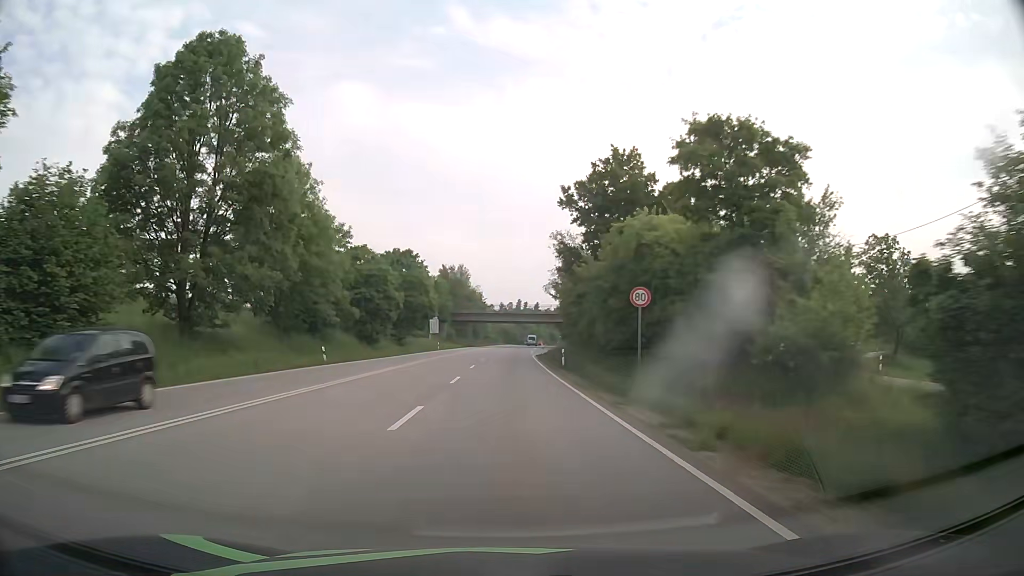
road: primary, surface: asphalt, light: Day
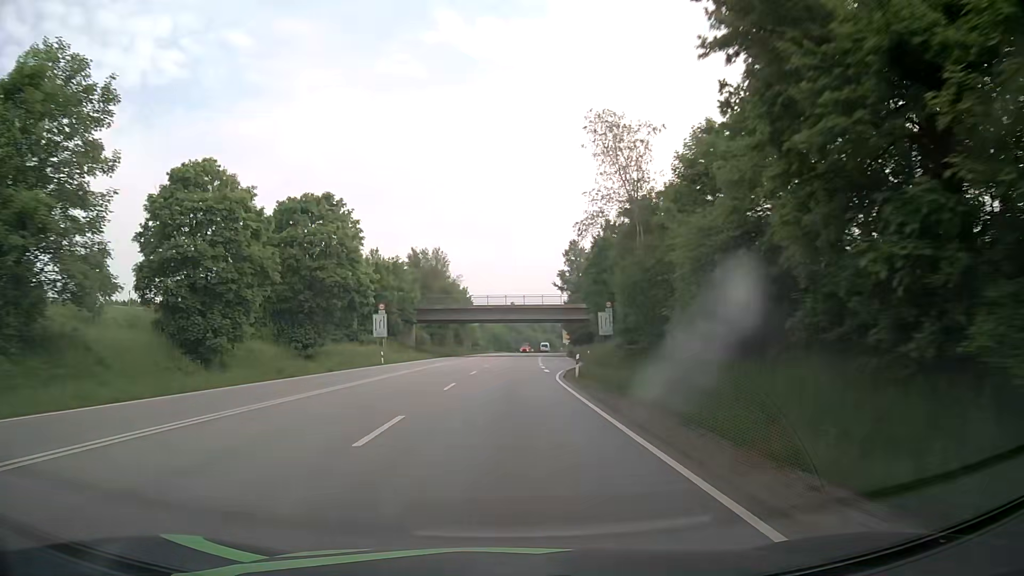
(+0.2, +37.4) m; +1°
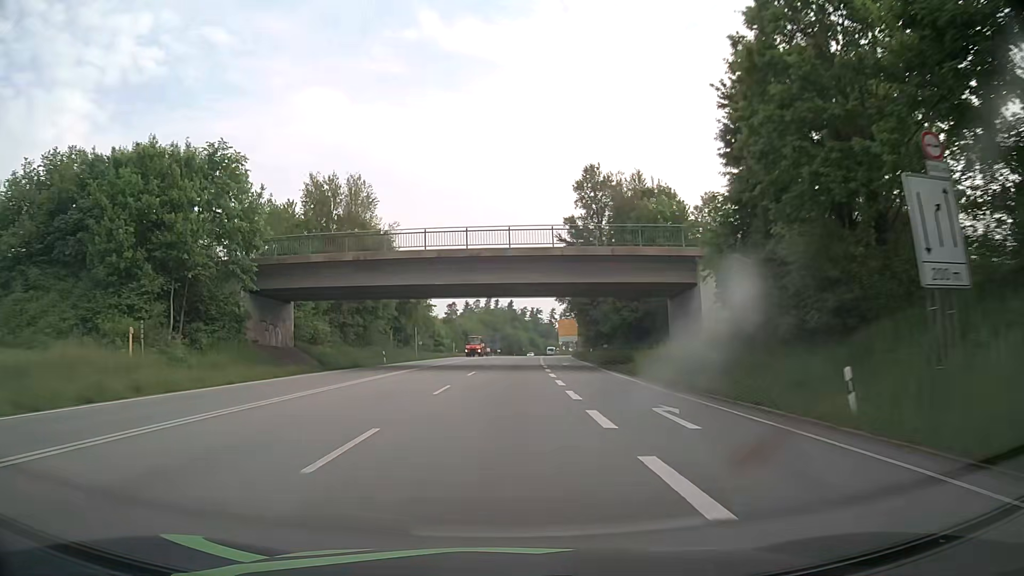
(+0.7, +49.9) m; +2°
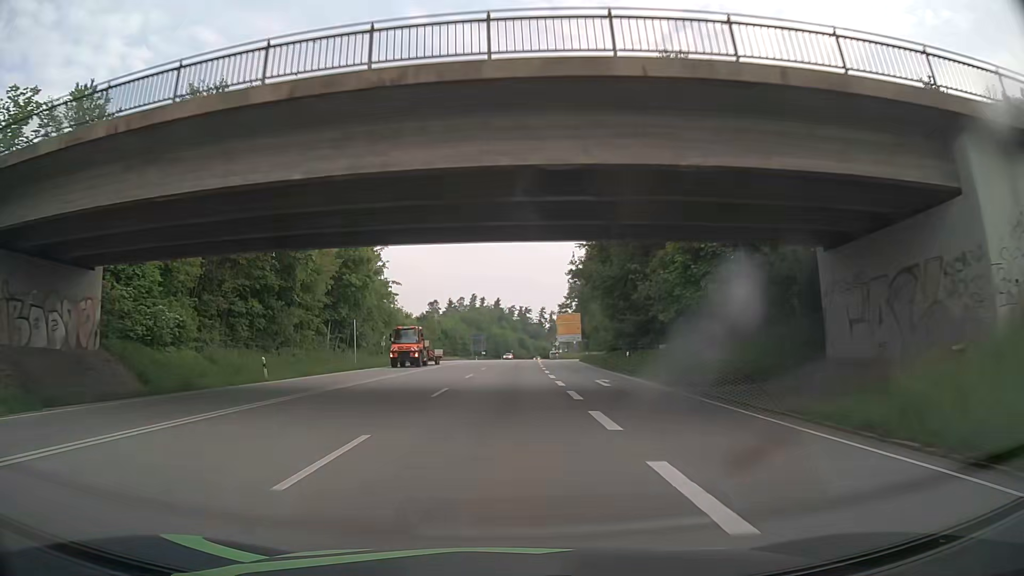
(+0.1, +25.0) m; +1°
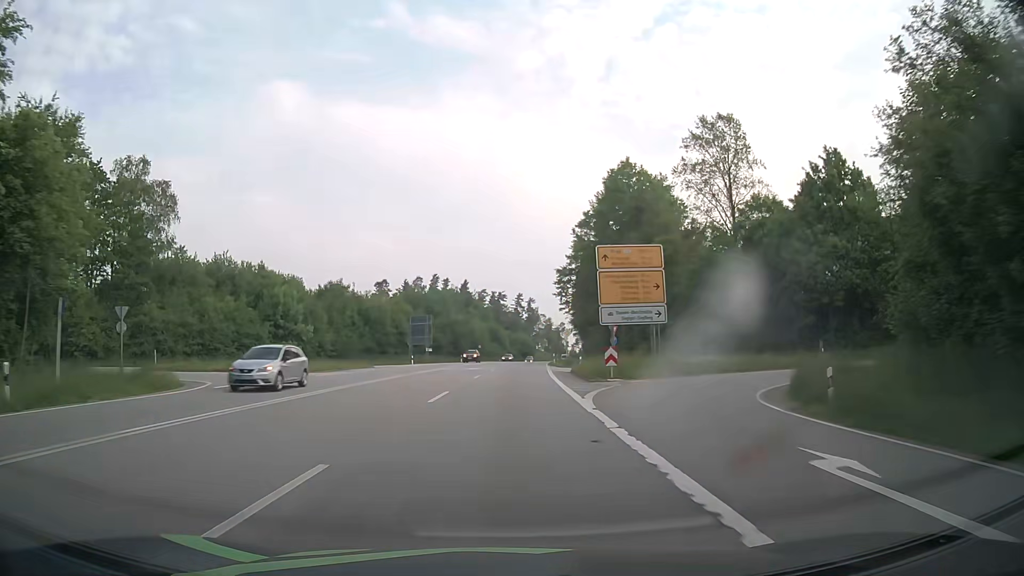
(+1.0, +62.5) m; +2°
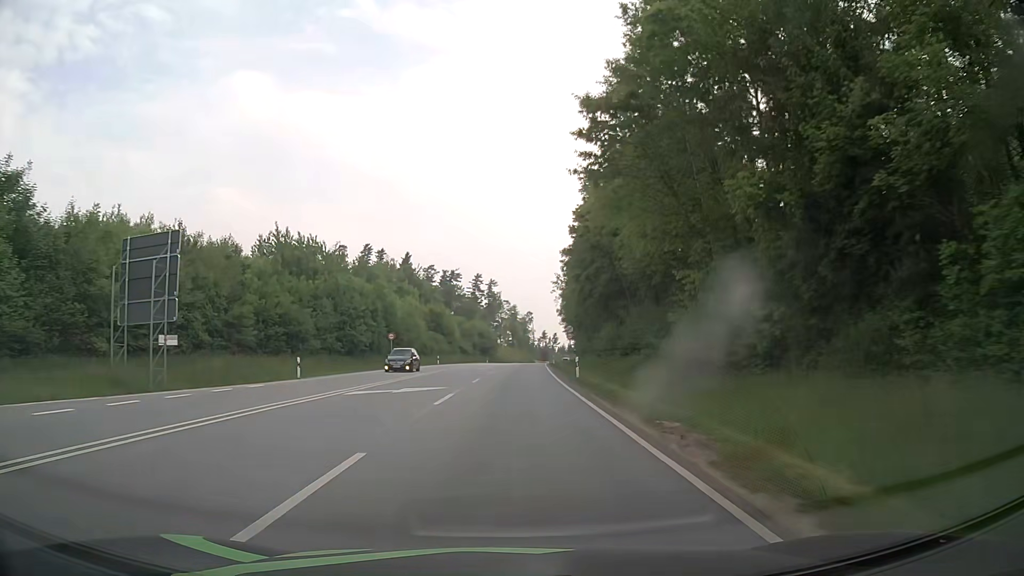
(+1.6, +62.9) m; +3°
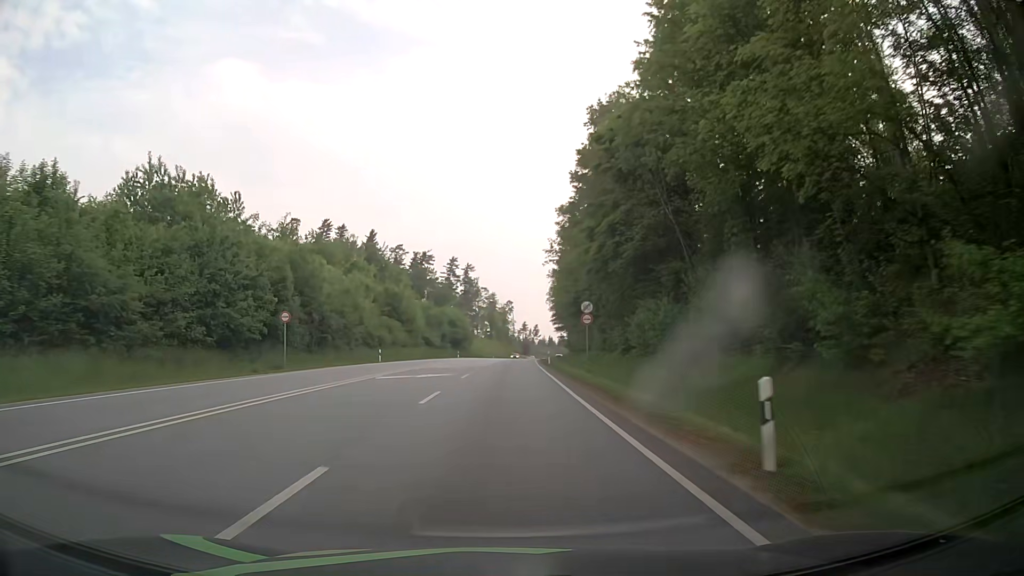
(+0.3, +25.2) m; +2°
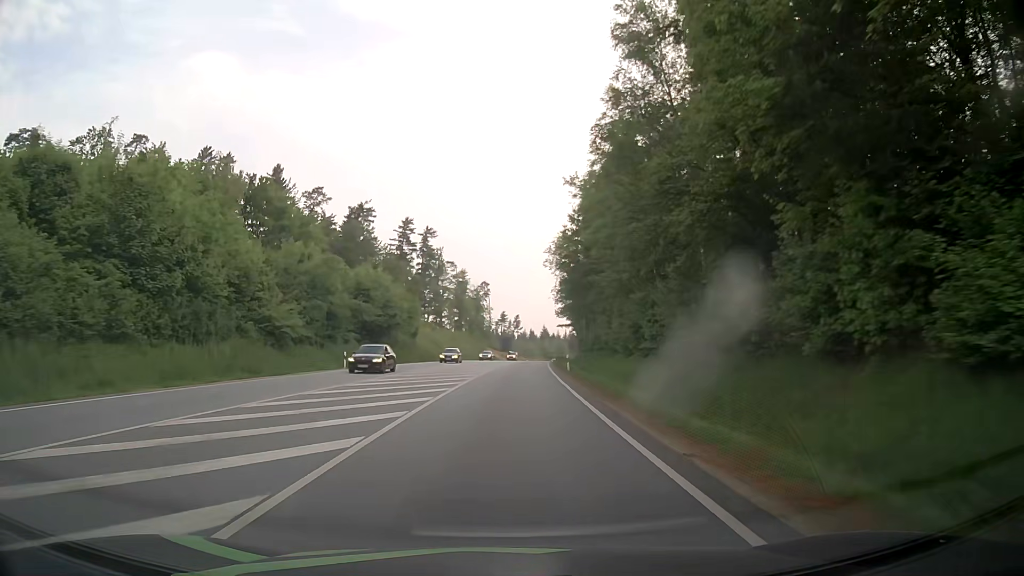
(+1.1, +63.1) m; +2°
(0, +10) (0, +20) (0, +30) (+1, +40) (+1, +50) (+2, +60) (+2, +70) (+3, +80) (+4, +90) (+5, +100) m
